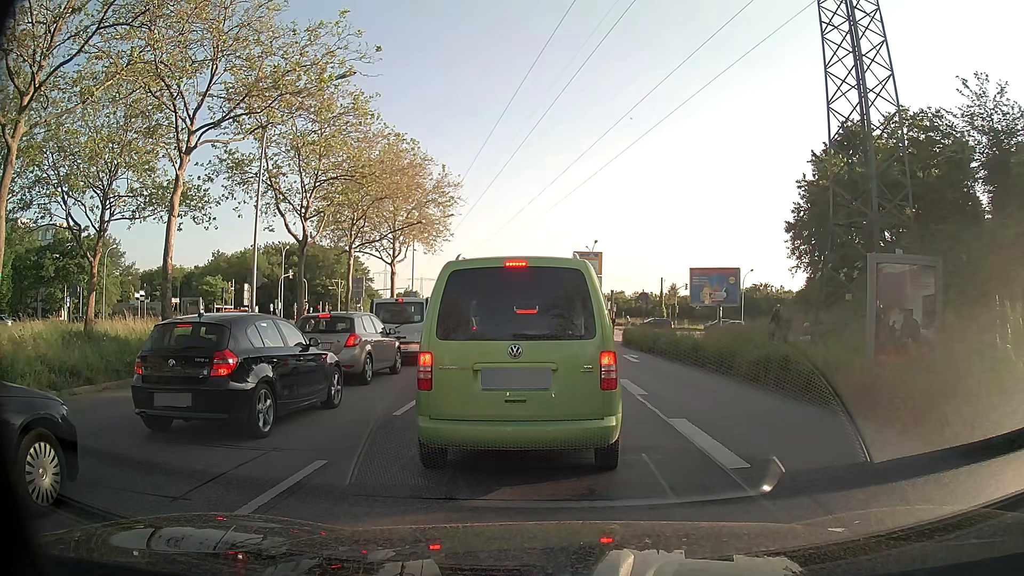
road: primary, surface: asphalt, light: Day
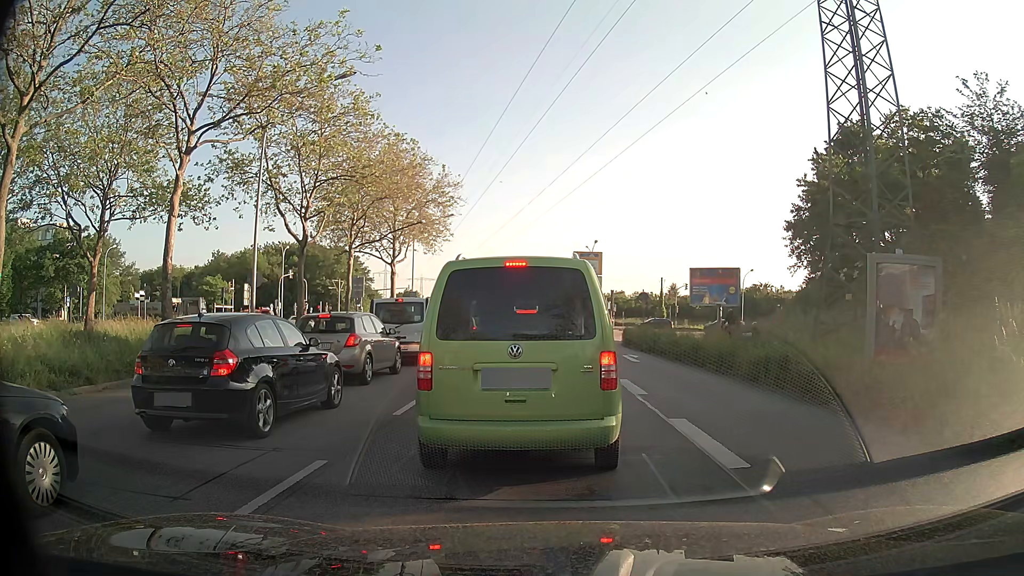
(0.0, 0.0) m; 0°
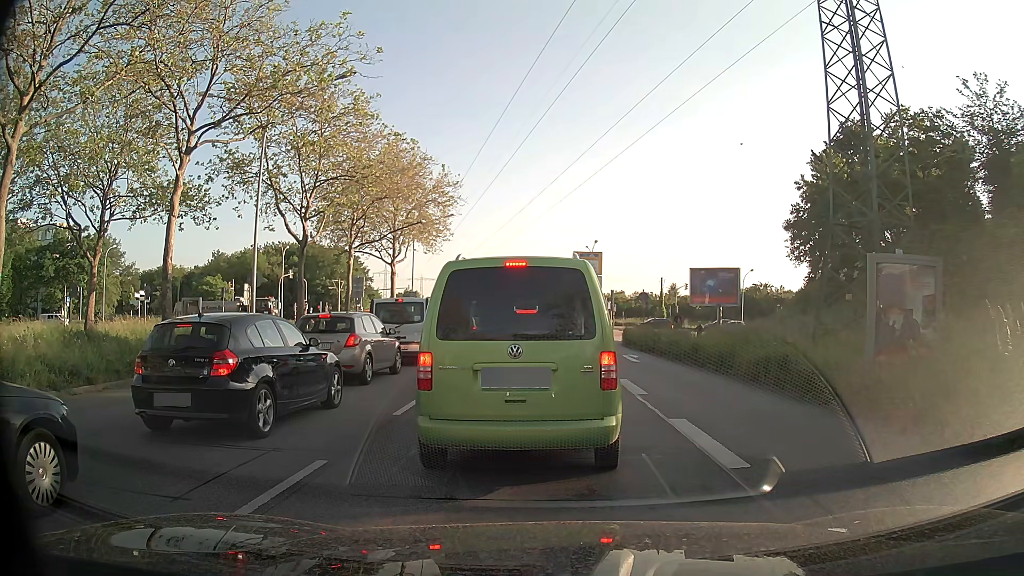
(0.0, 0.0) m; 0°
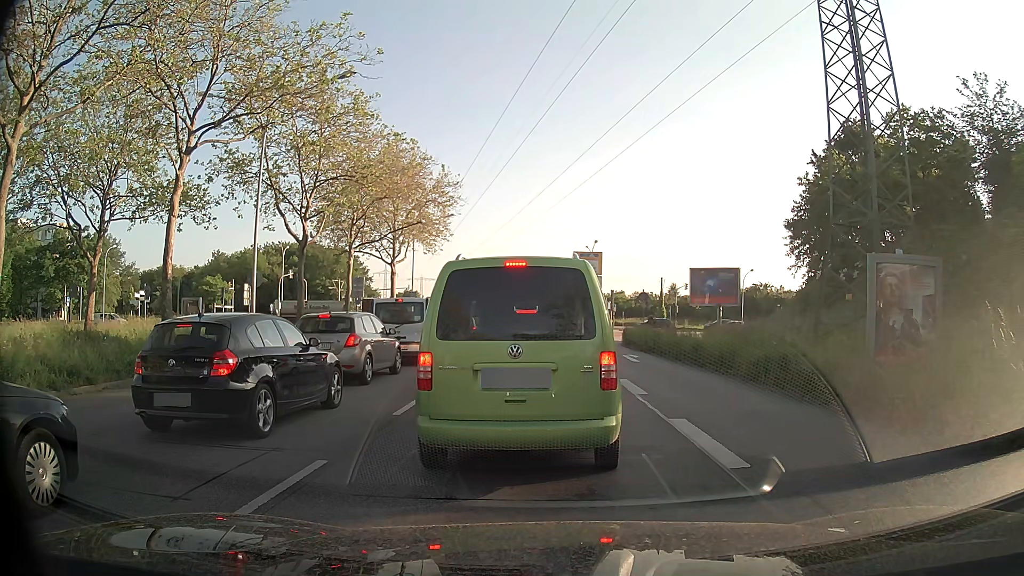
(0.0, 0.0) m; 0°
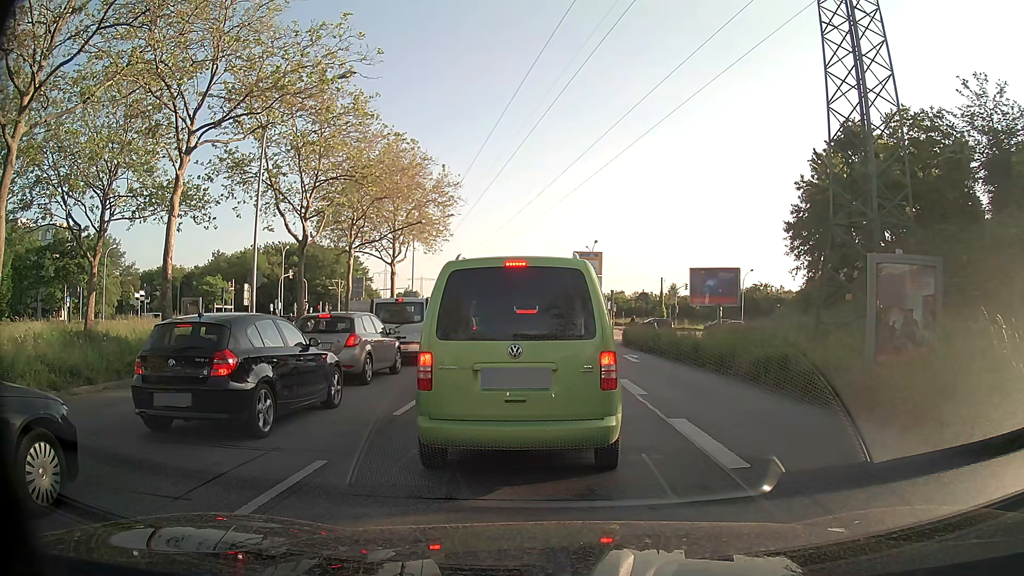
(0.0, 0.0) m; 0°
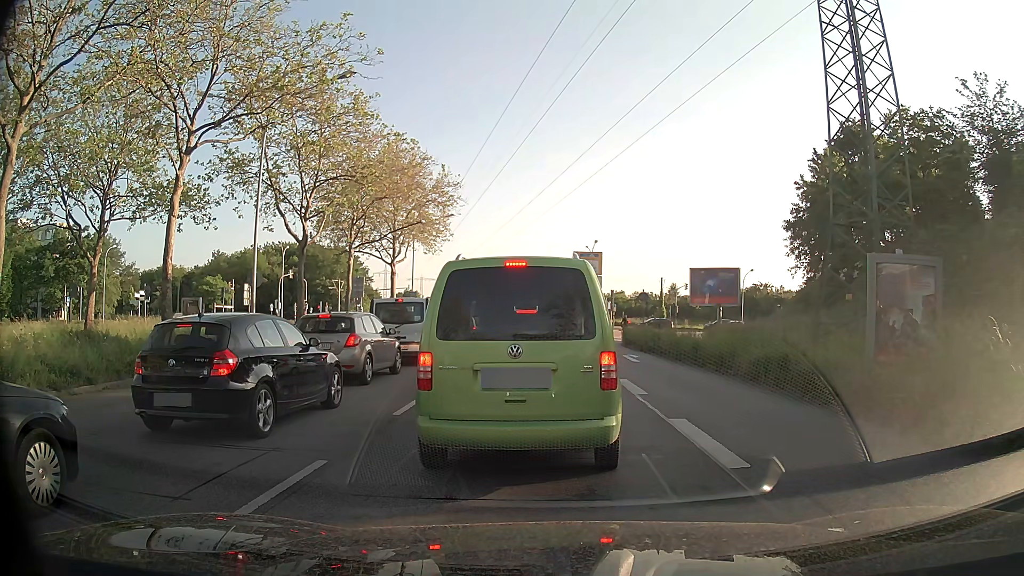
(0.0, 0.0) m; 0°
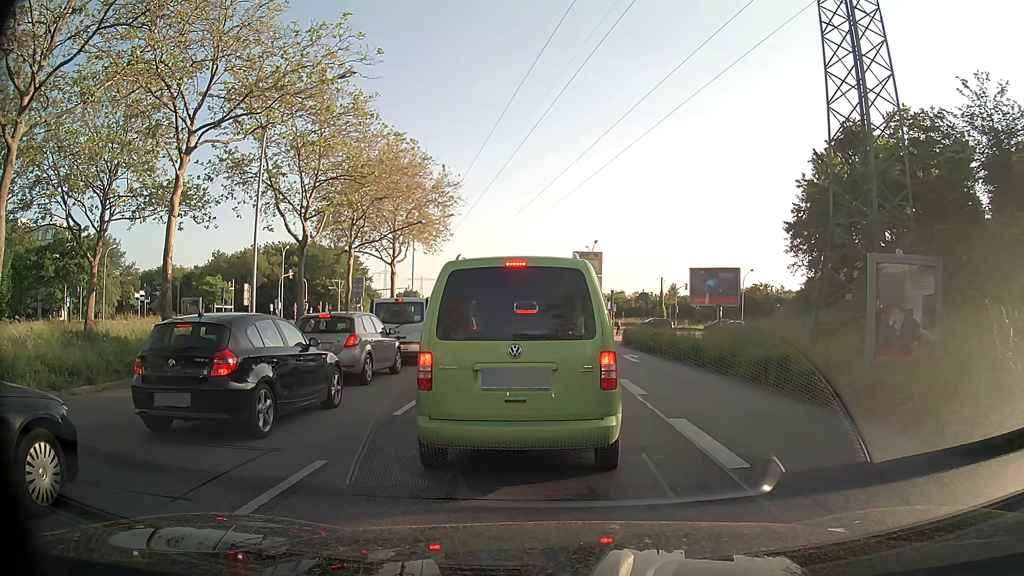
(0.0, 0.0) m; 0°
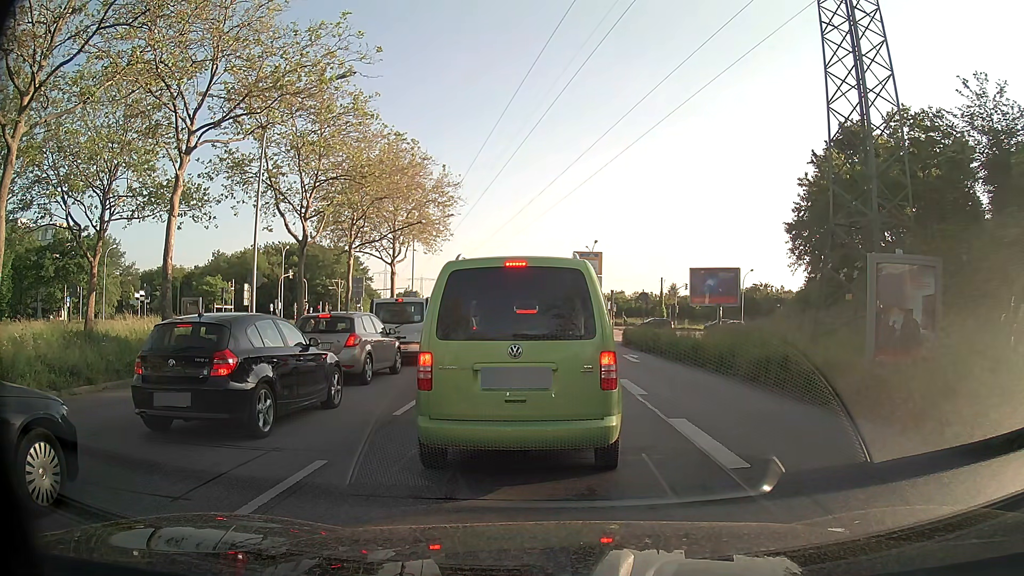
(0.0, 0.0) m; 0°
(0, +10) (+1, +20) (+1, +30) (+1, +40) (+1, +50) (+1, +60) (+1, +70) (+1, +80) (0, +90) (0, +100) m
